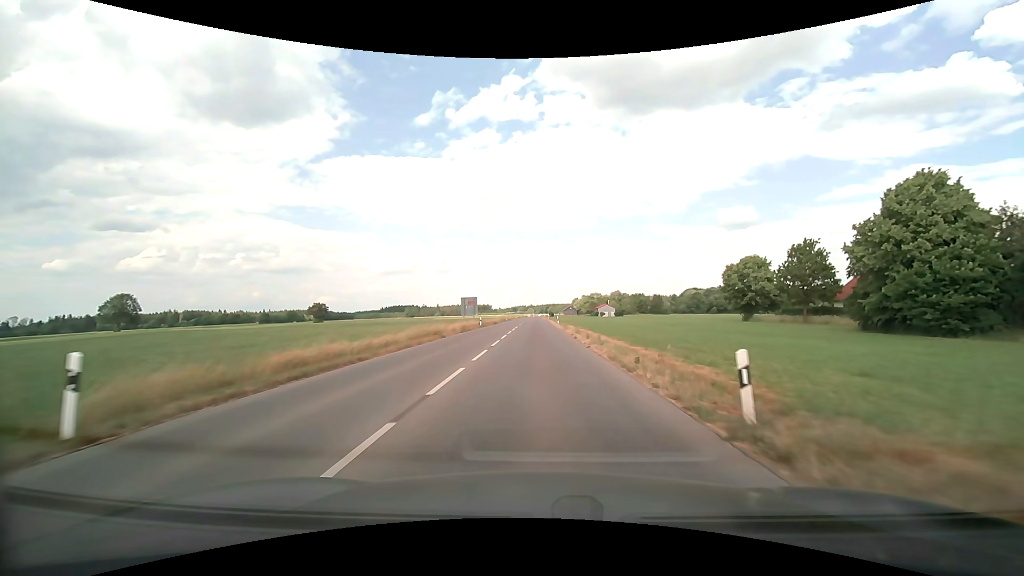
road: tertiary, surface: asphalt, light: Day
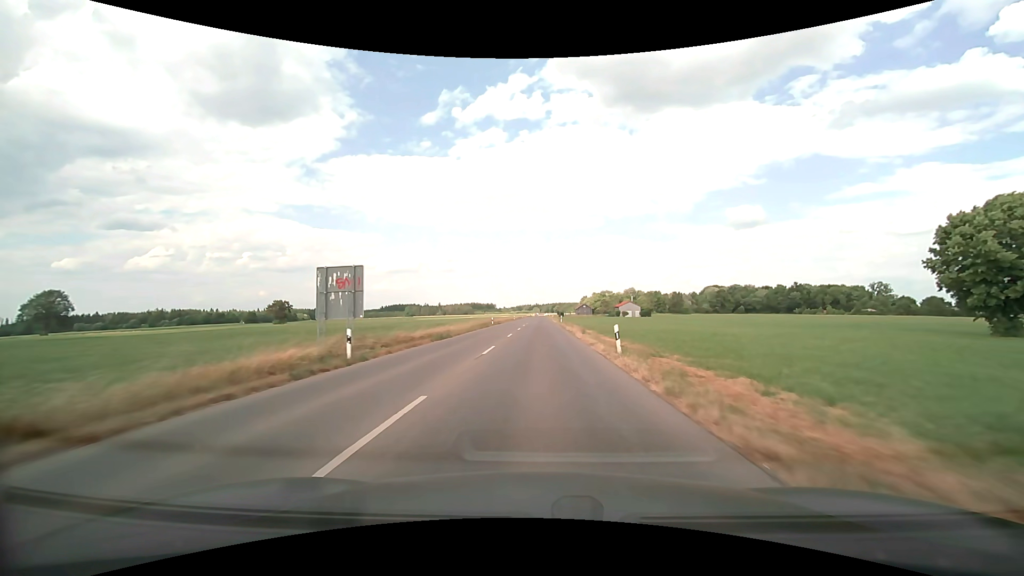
(-0.1, +40.8) m; -1°
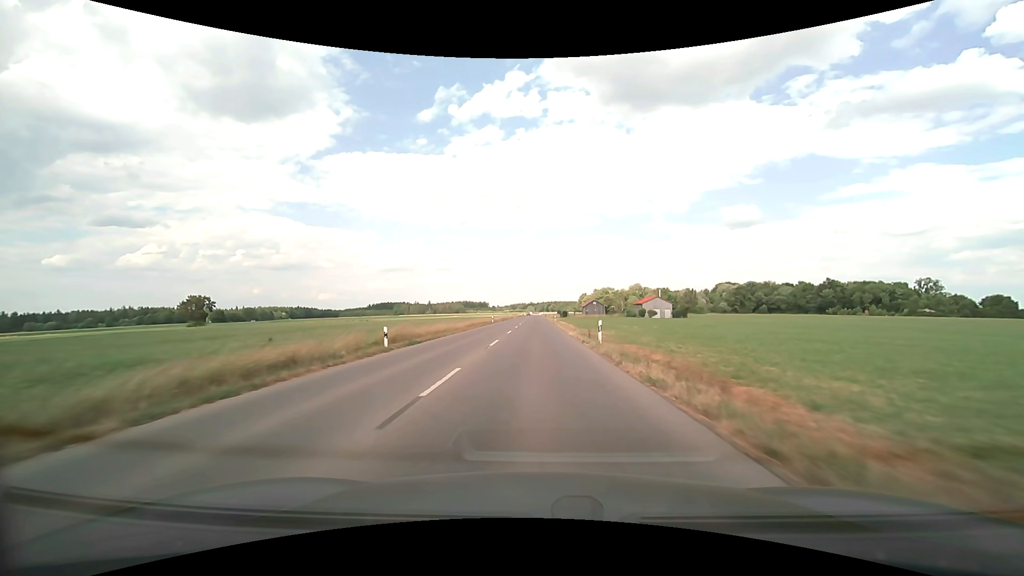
(+0.3, +44.5) m; +1°
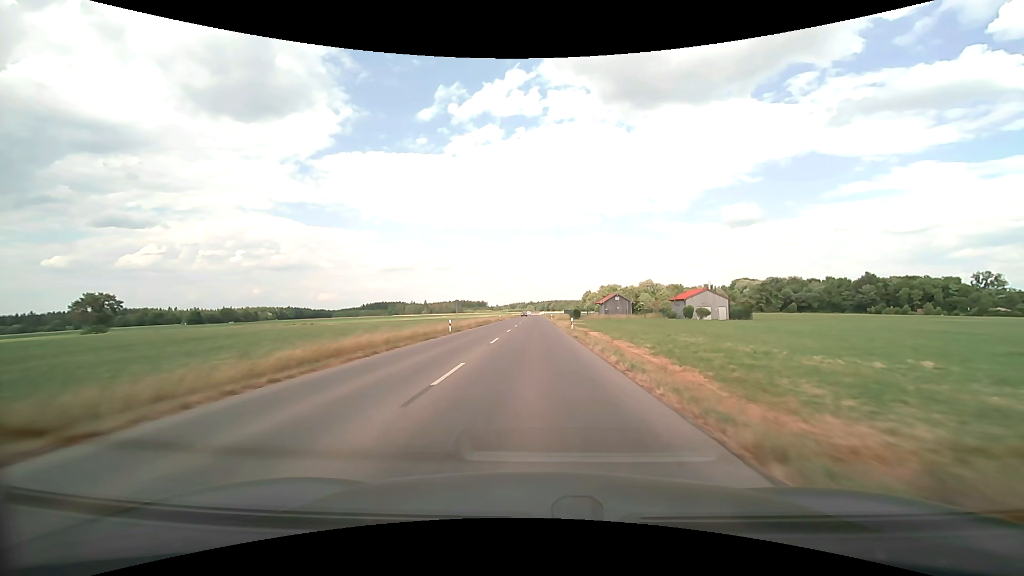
(0.0, +35.0) m; 0°
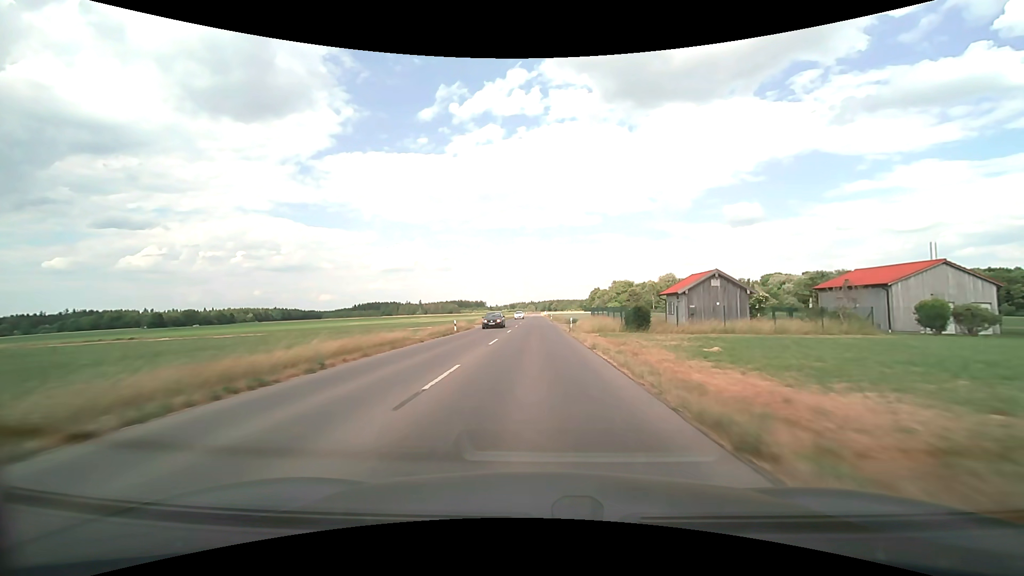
(-0.1, +48.7) m; 0°
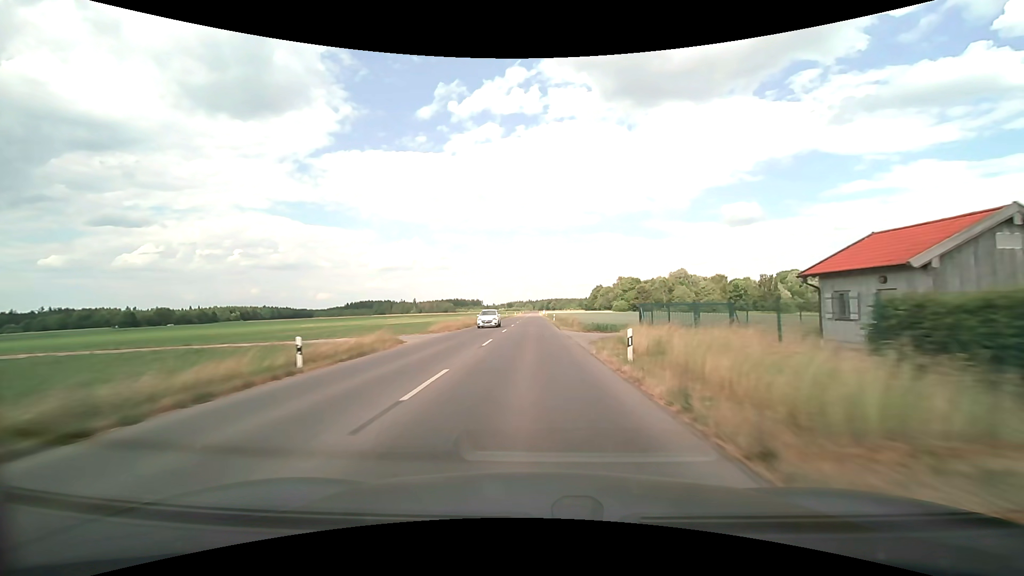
(+0.1, +25.1) m; 0°
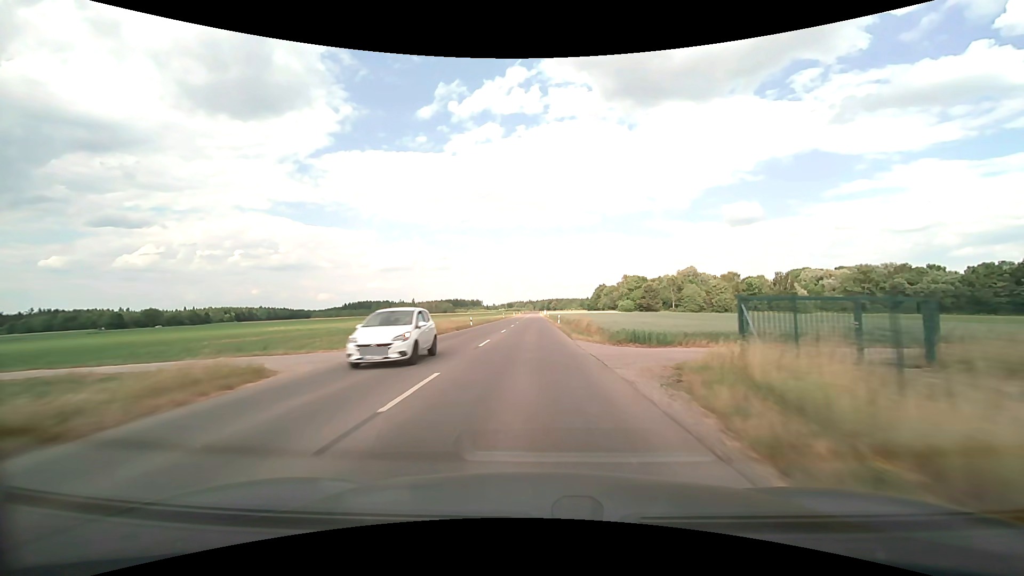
(0.0, +12.7) m; 0°
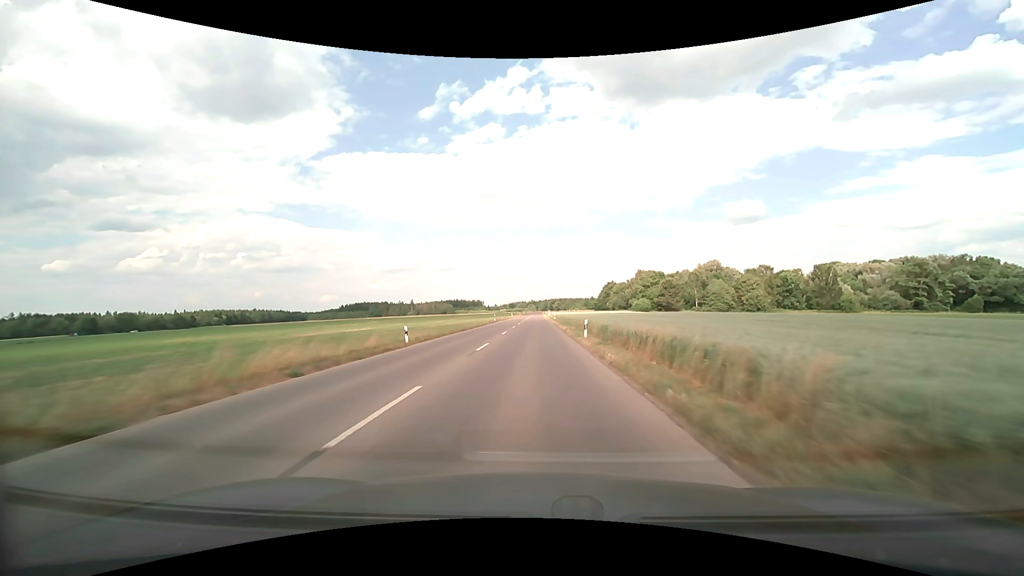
(-0.1, +25.8) m; 0°
(0, +10) (0, +20) (0, +30) (0, +40) (0, +50) (0, +60) (0, +70) (0, +80) (0, +90) (0, +100) m
